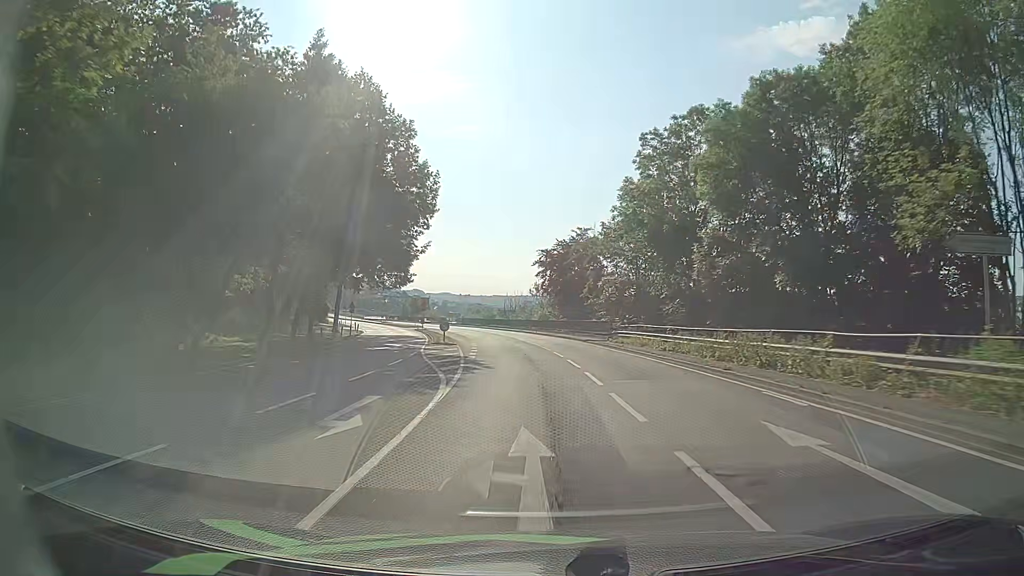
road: primary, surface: asphalt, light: Day
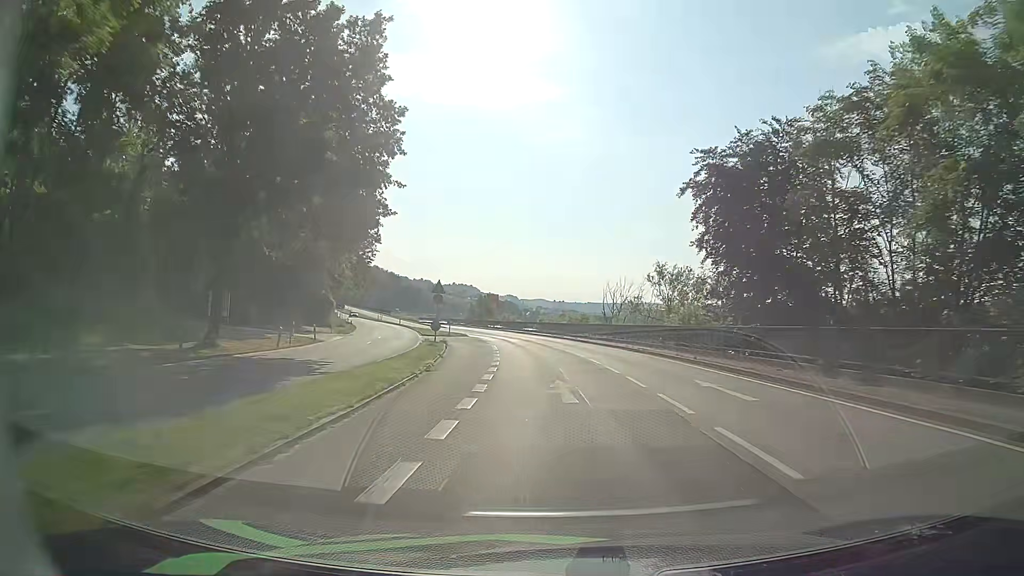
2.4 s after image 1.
(-2.7, +41.6) m; -8°
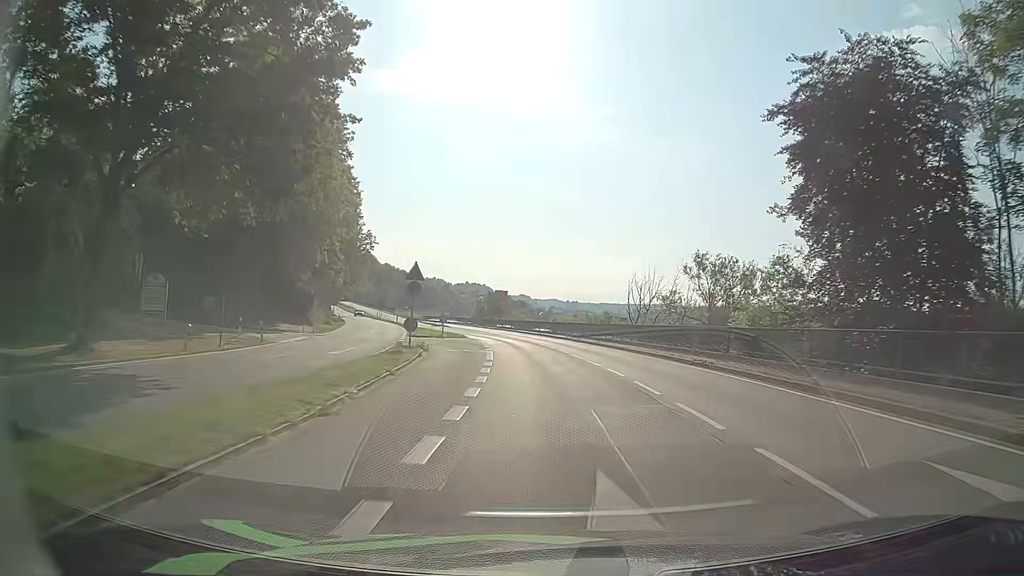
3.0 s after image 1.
(0.0, +10.4) m; -1°
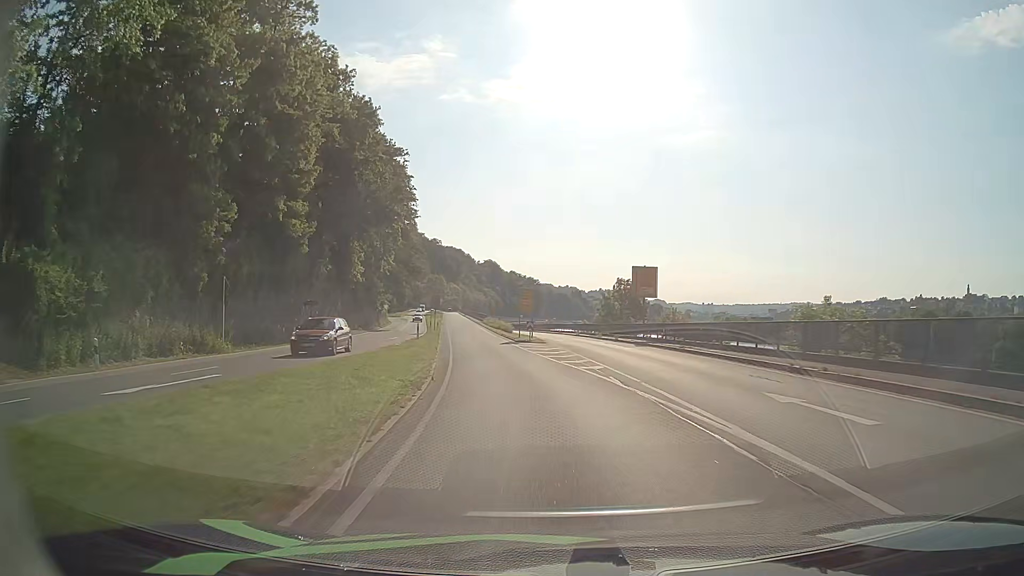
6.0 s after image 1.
(-4.1, +50.7) m; -12°
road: primary_link
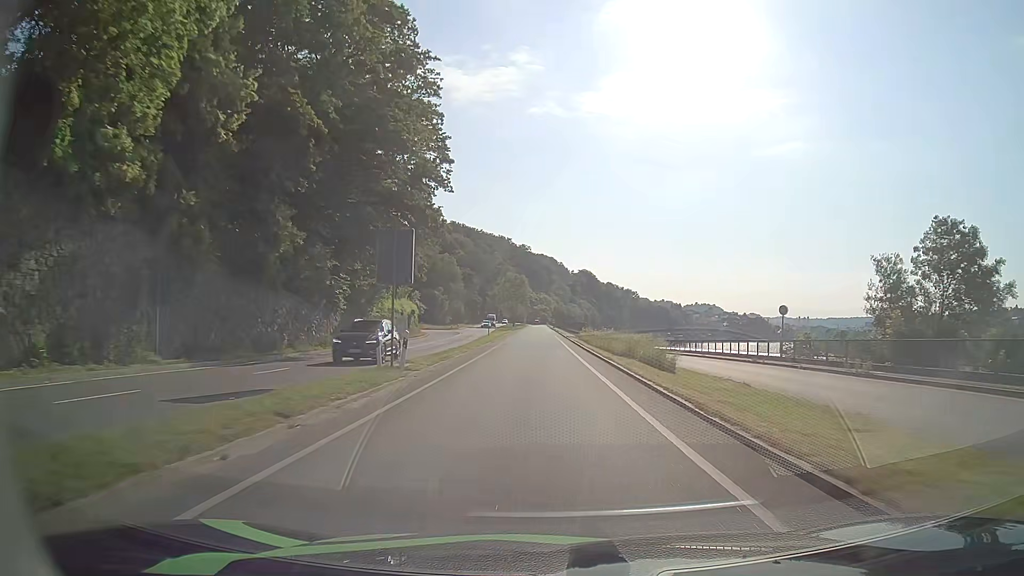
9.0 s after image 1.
(-5.0, +53.0) m; -8°
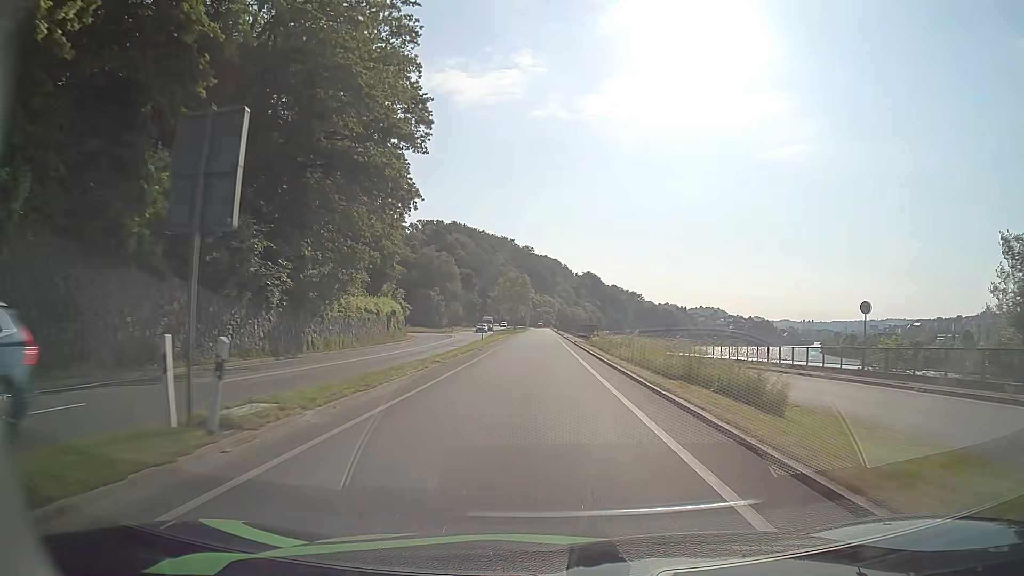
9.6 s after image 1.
(+0.1, +11.0) m; 0°
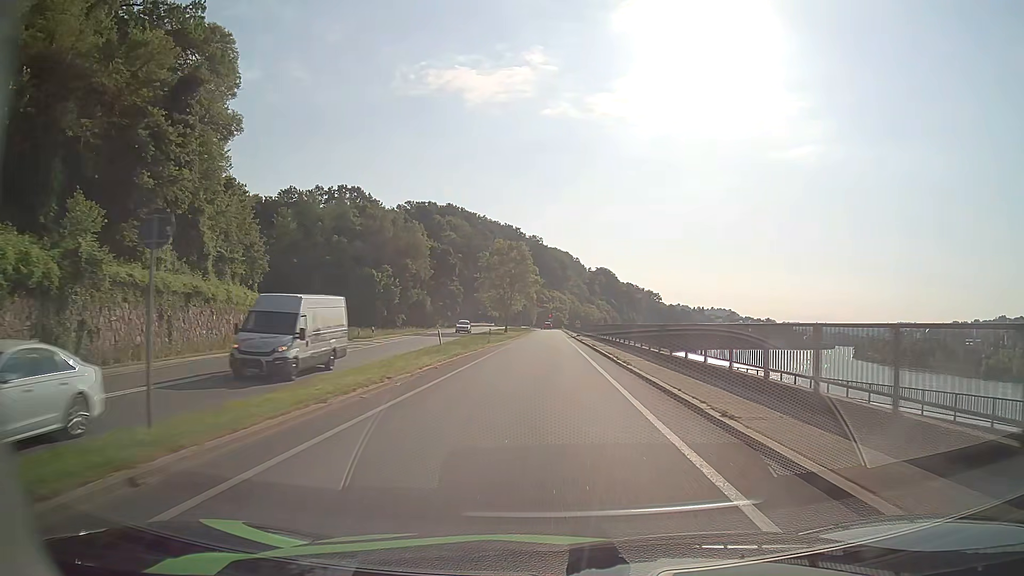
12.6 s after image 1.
(-0.5, +53.7) m; -1°
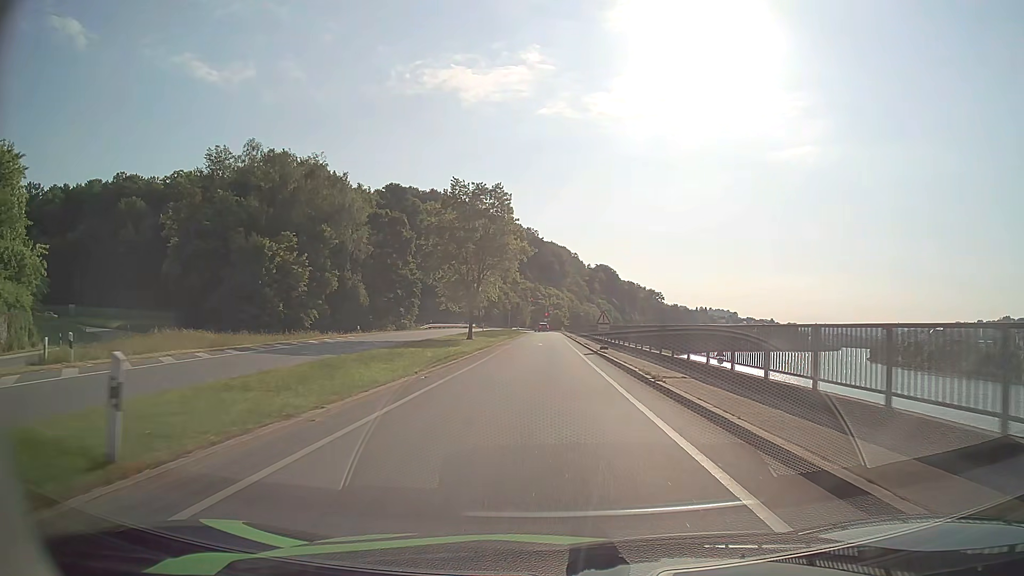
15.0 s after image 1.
(+0.1, +36.5) m; 0°
(0, +10) (0, +20) (0, +30) (0, +40) (0, +50) (0, +60) (0, +70) (0, +80) (0, +90) (0, +100) m
